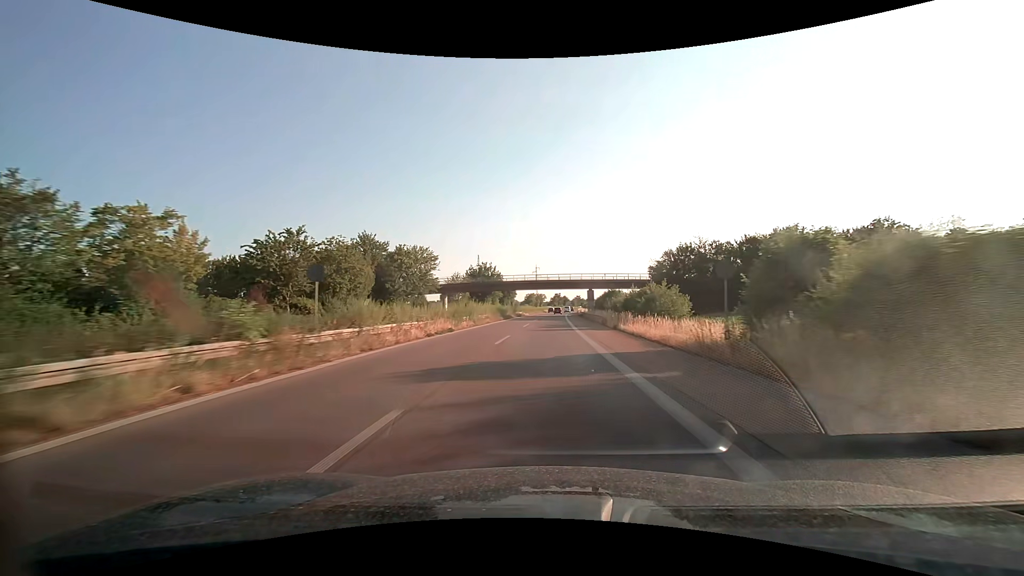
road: trunk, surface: asphalt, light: Day
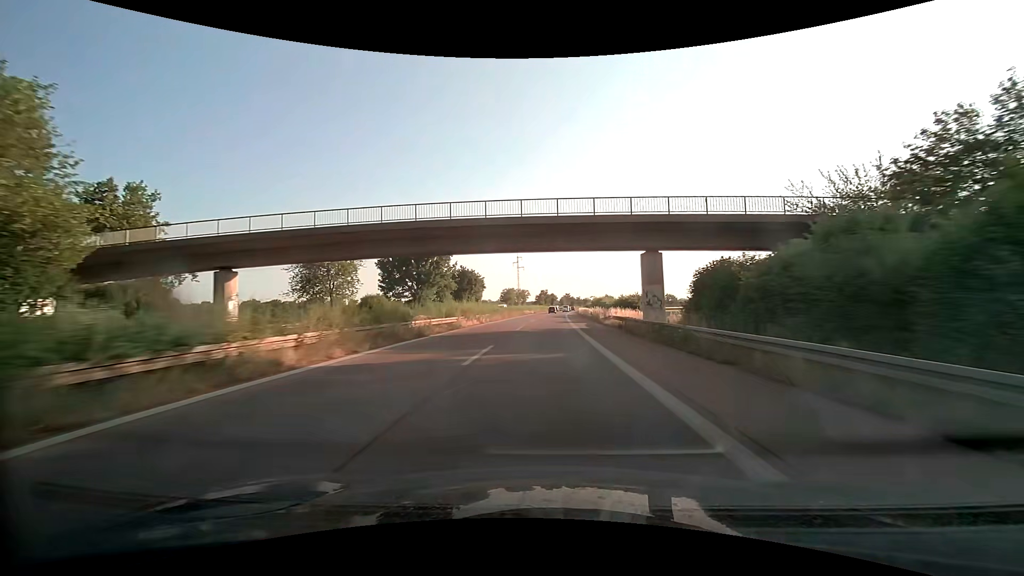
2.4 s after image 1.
(+0.9, +61.2) m; +2°
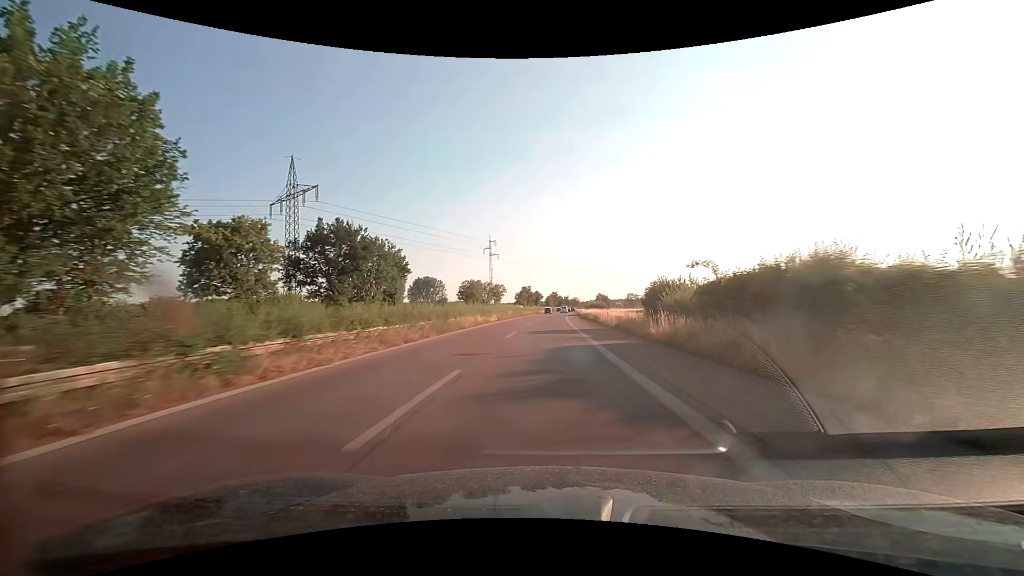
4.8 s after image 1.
(+1.0, +61.1) m; +2°
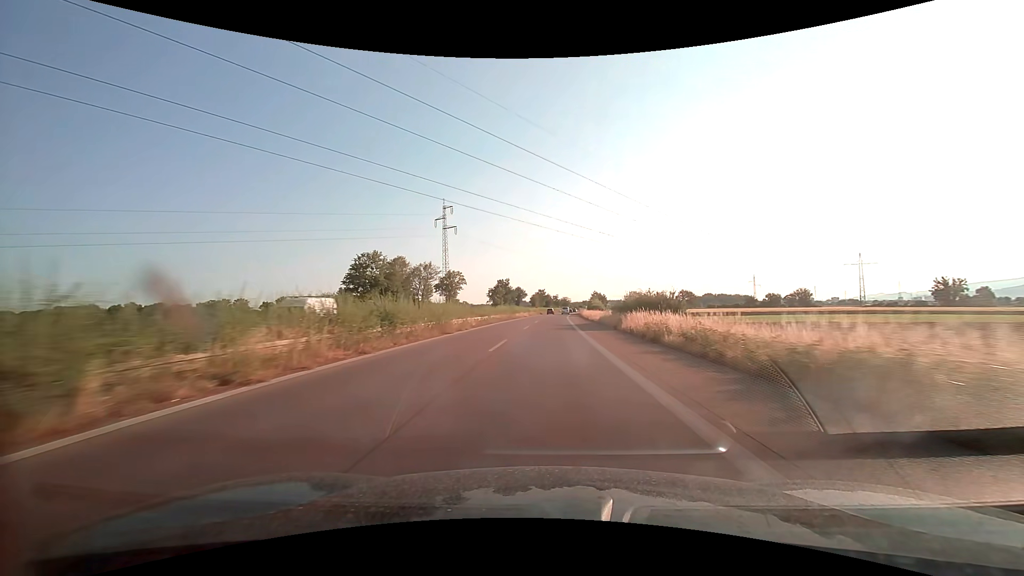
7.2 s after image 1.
(+0.7, +61.2) m; +1°
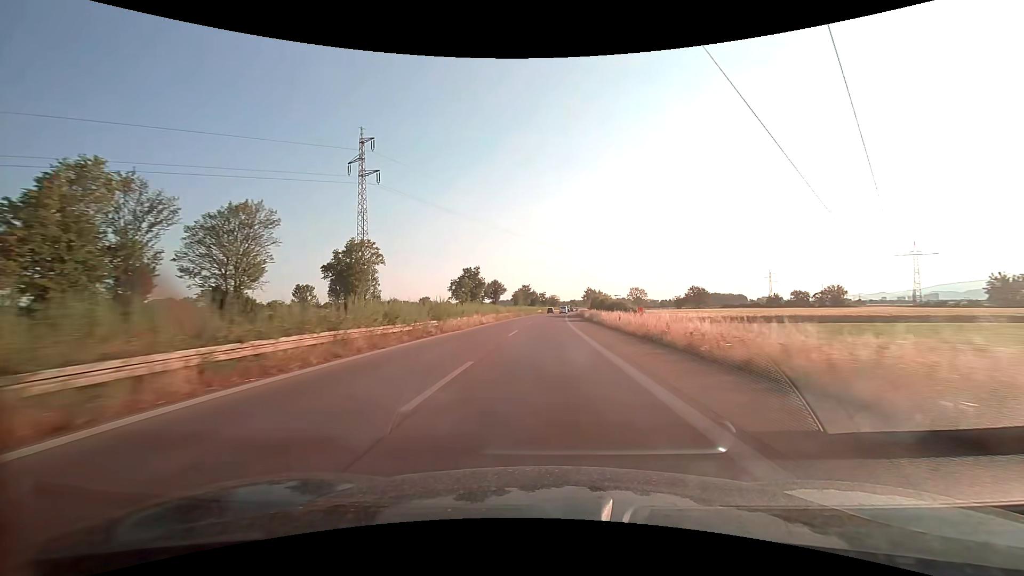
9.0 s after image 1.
(+0.6, +45.9) m; +1°
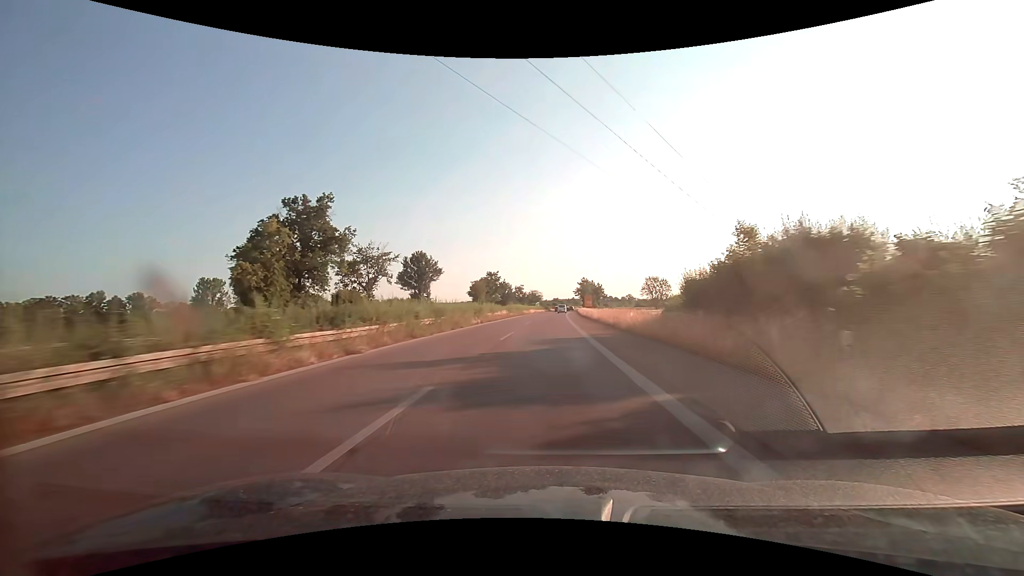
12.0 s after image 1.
(+1.5, +76.5) m; +2°
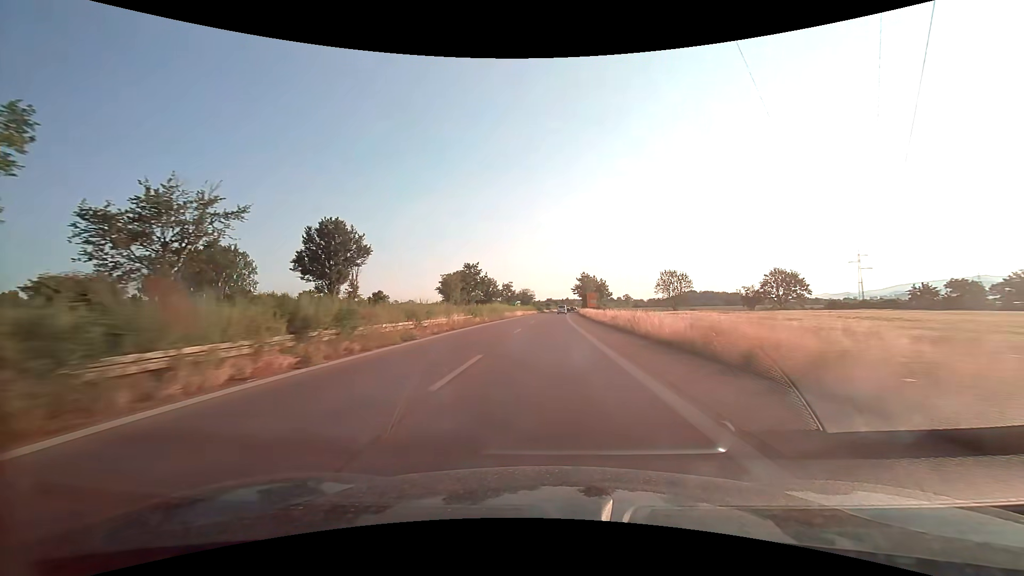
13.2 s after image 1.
(+0.2, +30.6) m; +1°
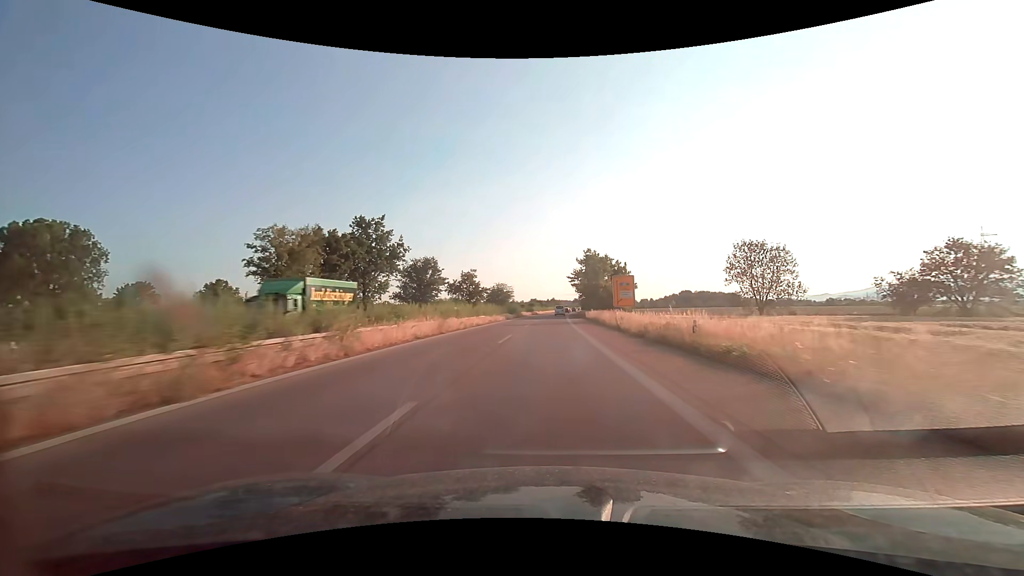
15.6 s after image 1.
(+0.9, +61.2) m; +2°
(0, +10) (0, +20) (0, +30) (0, +40) (+1, +50) (+1, +60) (+1, +70) (+2, +80) (+2, +90) (+2, +100) m
